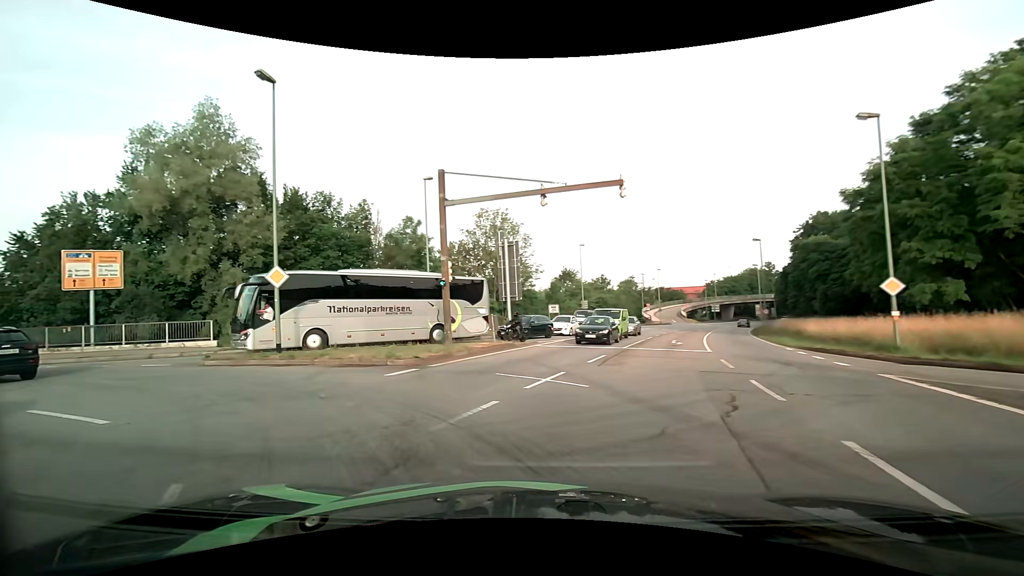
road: primary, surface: asphalt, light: Day
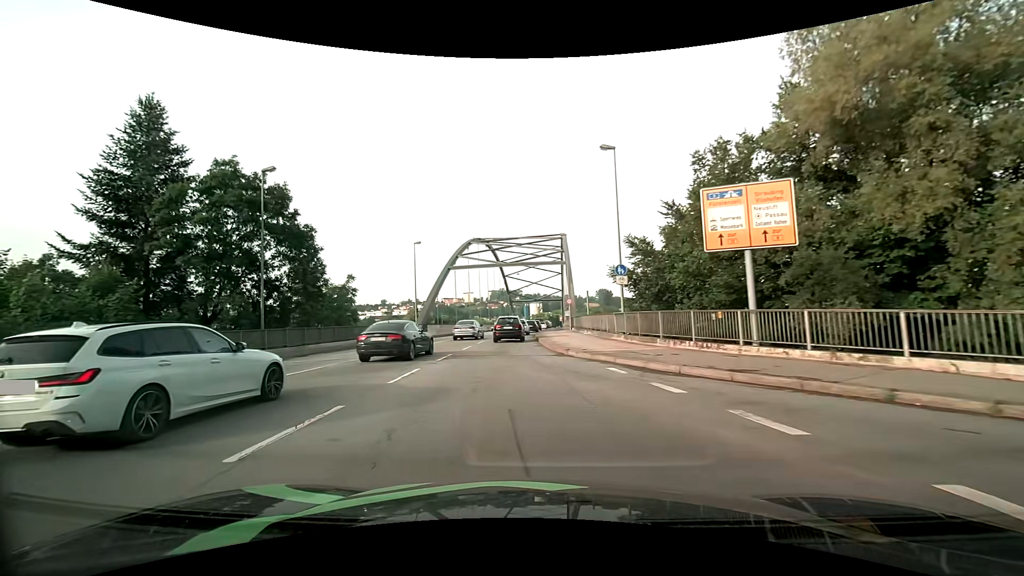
(-10.0, +14.0) m; -66°
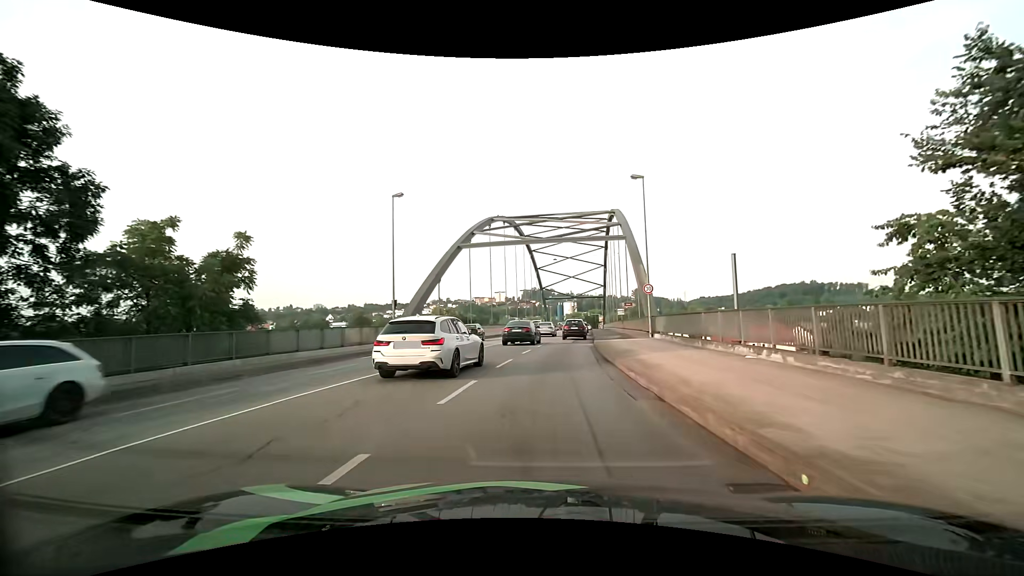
(-1.4, +21.2) m; -4°
